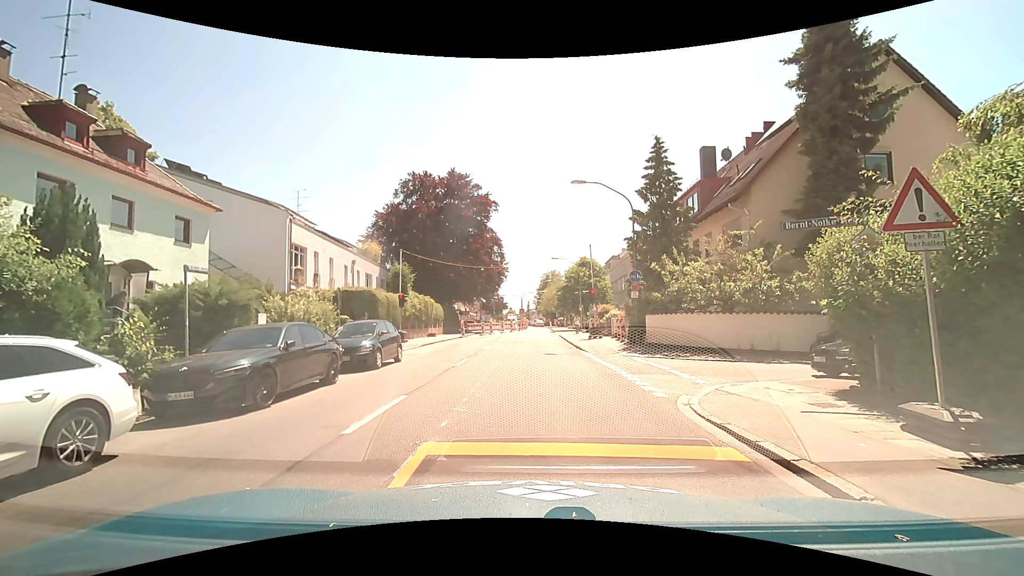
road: secondary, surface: asphalt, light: Day
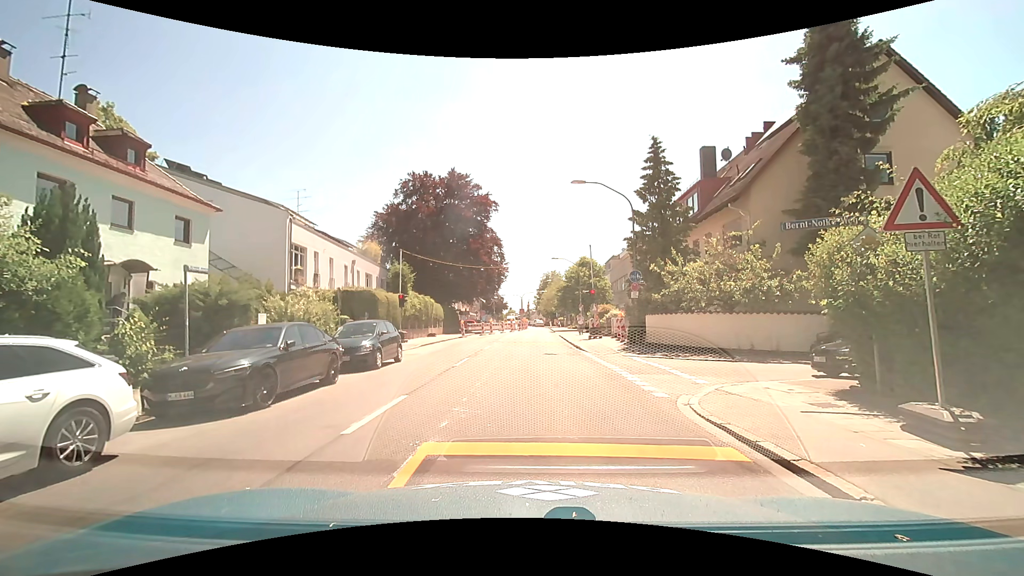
(0.0, 0.0) m; 0°
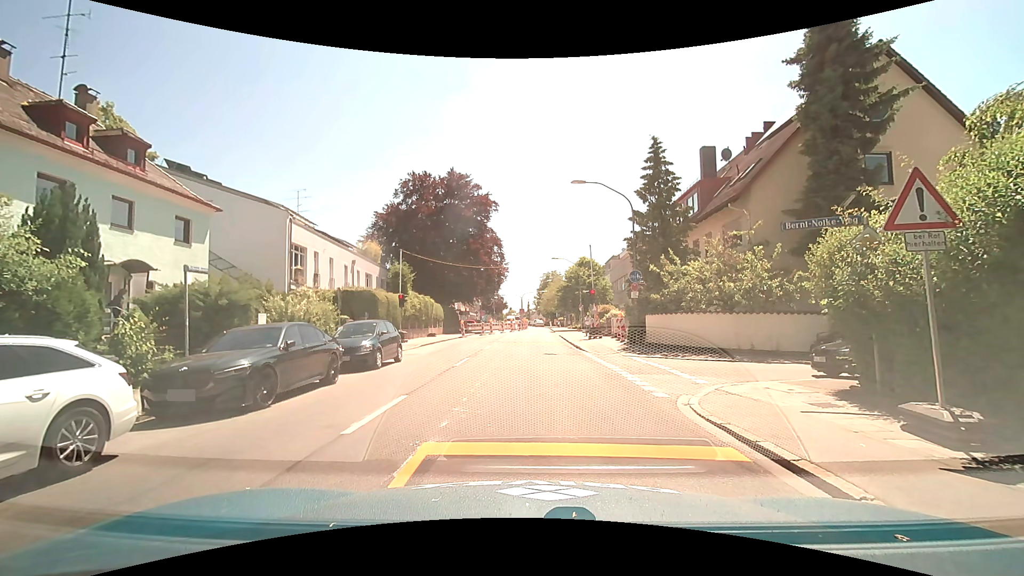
(0.0, 0.0) m; 0°
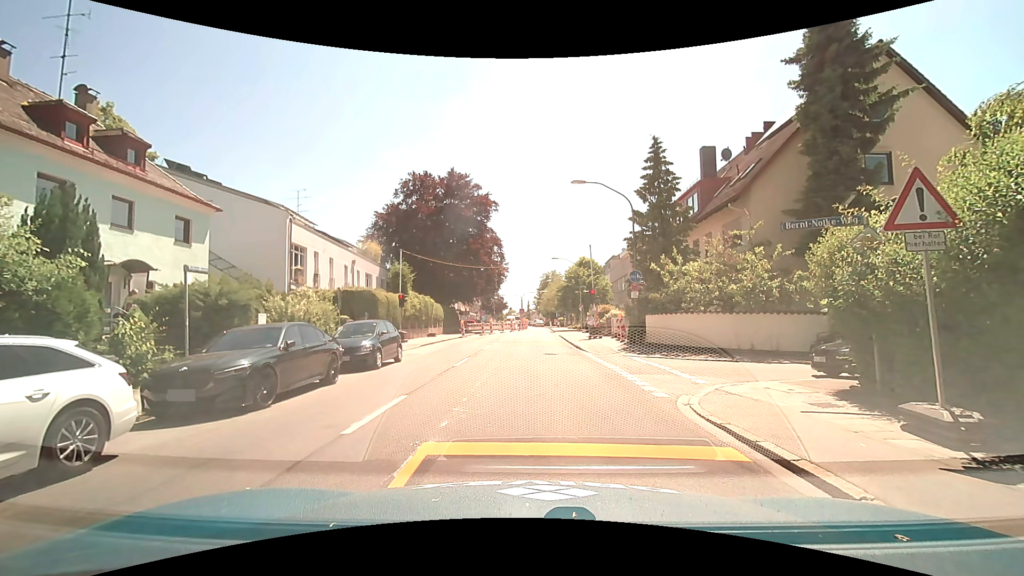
(0.0, 0.0) m; 0°
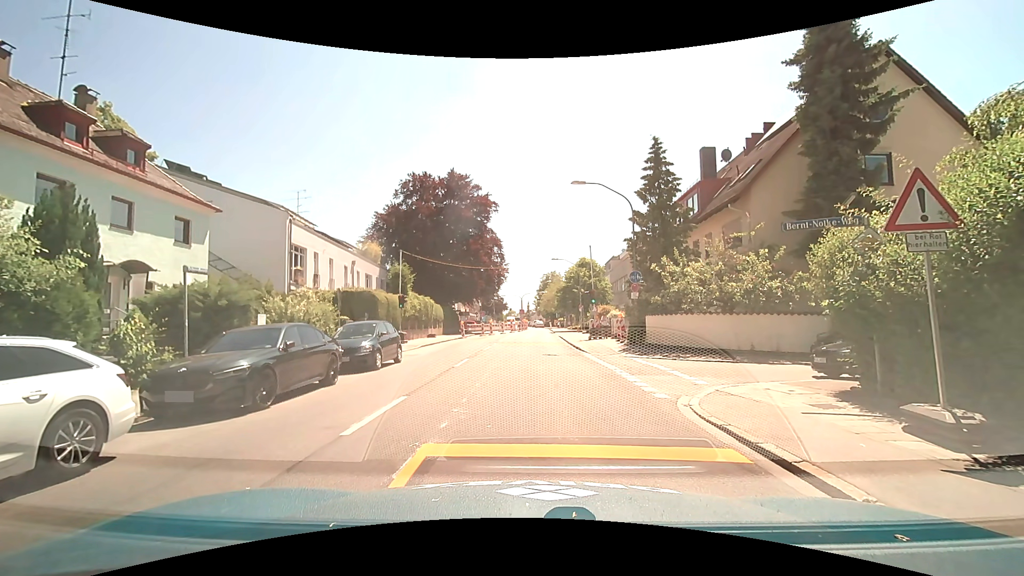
(0.0, 0.0) m; 0°
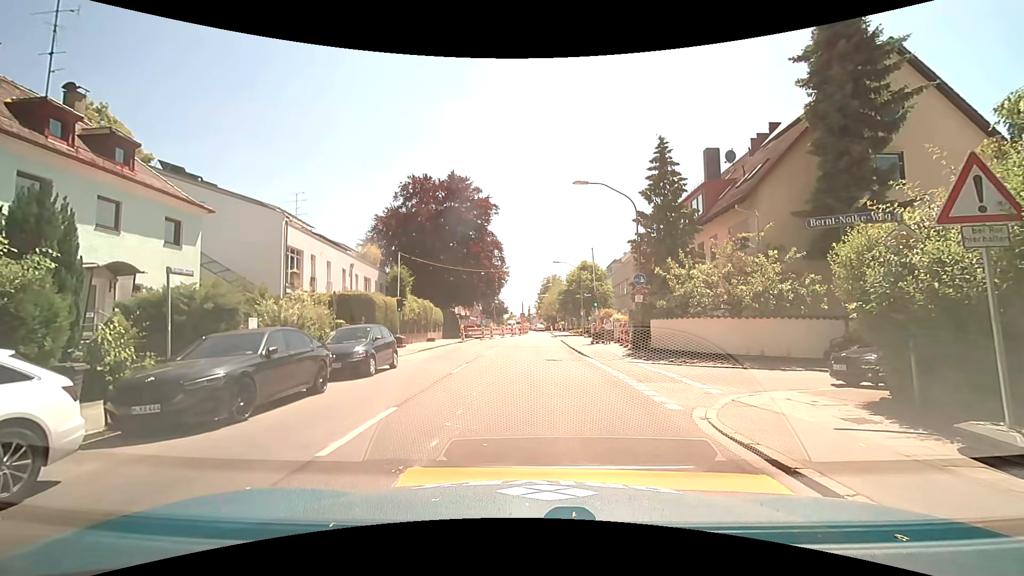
(0.0, +0.8) m; +1°
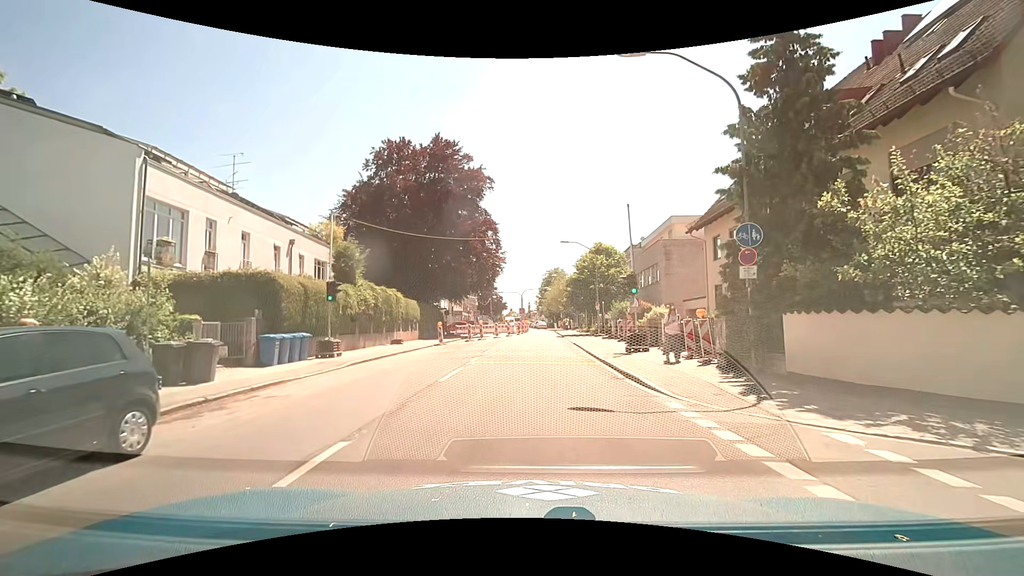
(-0.3, +12.1) m; -1°
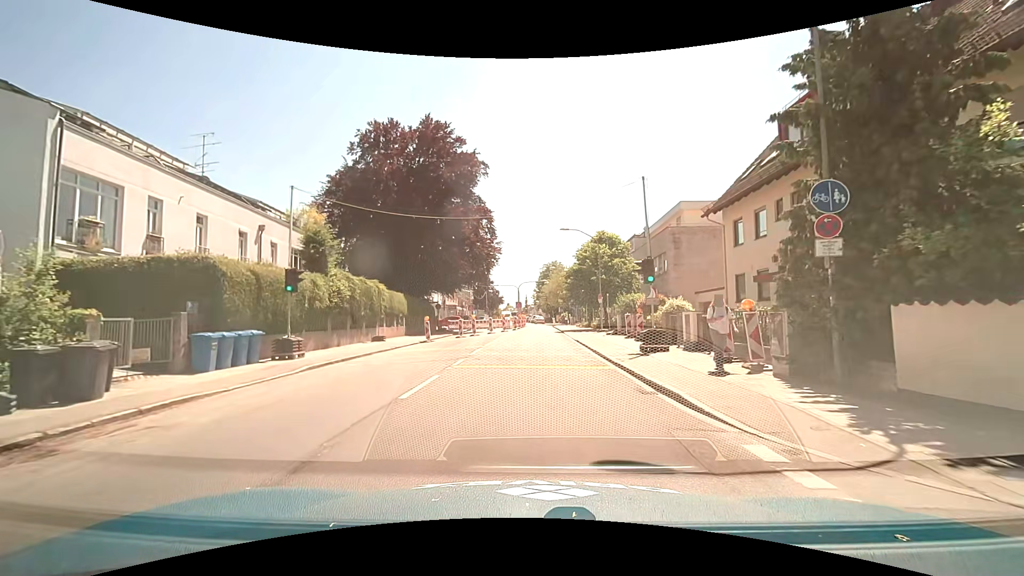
(0.0, +3.4) m; -1°
